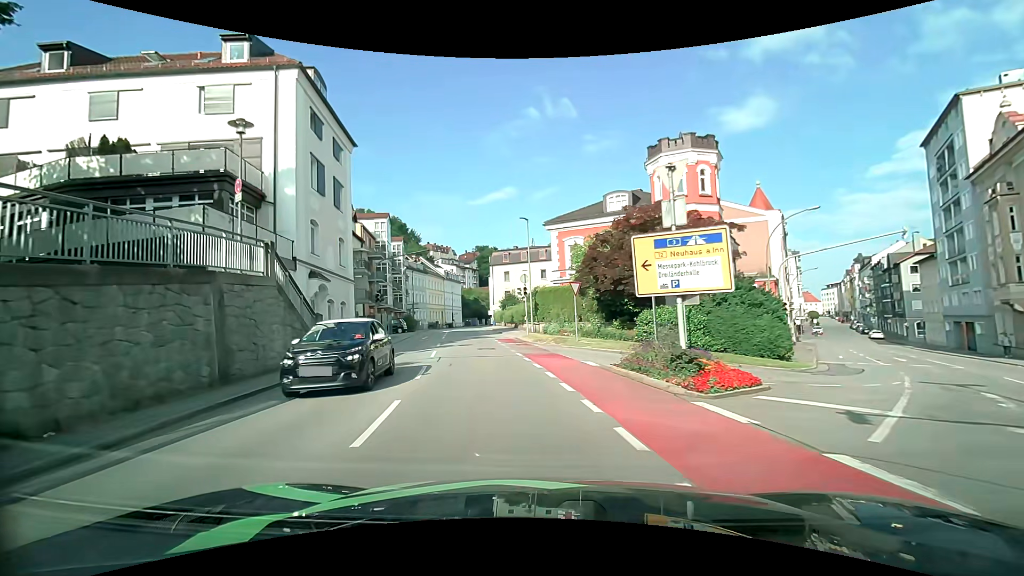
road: tertiary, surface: asphalt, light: Day
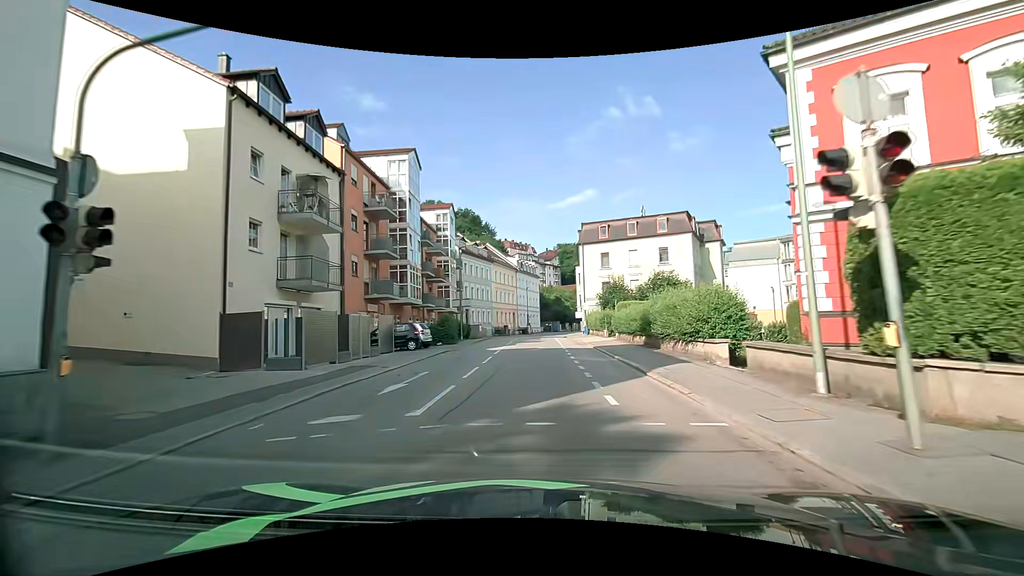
(-3.5, +26.8) m; -10°
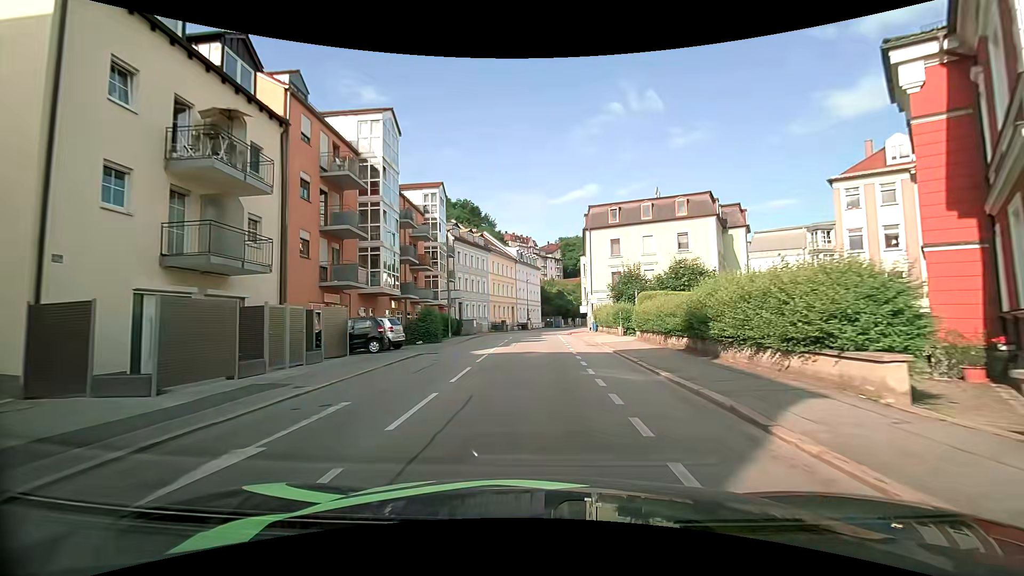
(0.0, +6.4) m; -1°
(0, +10) (0, +20) (0, +30) (0, +40) (0, +50) (+1, +60) (+3, +70) (+5, +80) (+8, +89) (+11, +98) m
